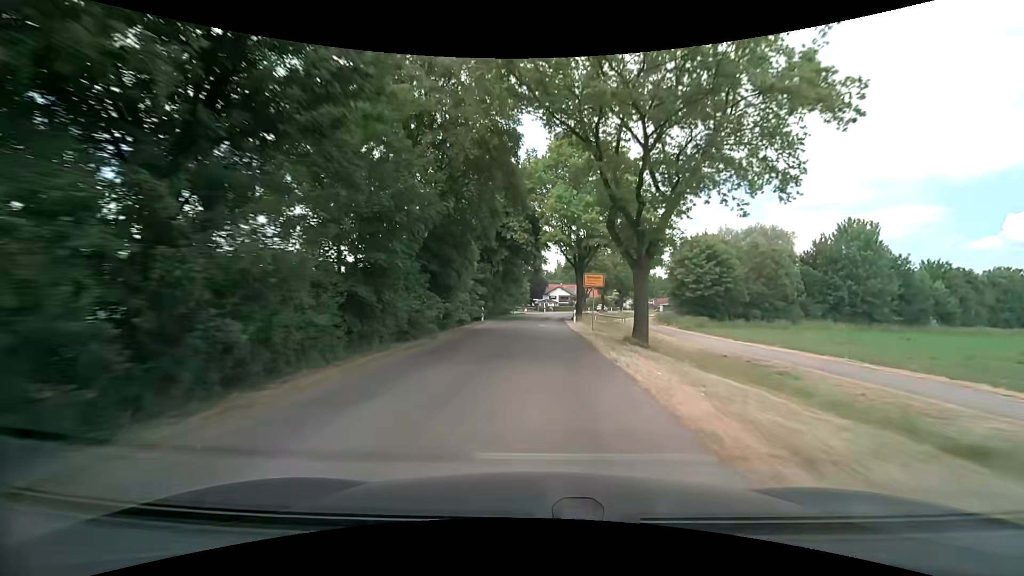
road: unclassified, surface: asphalt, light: Day
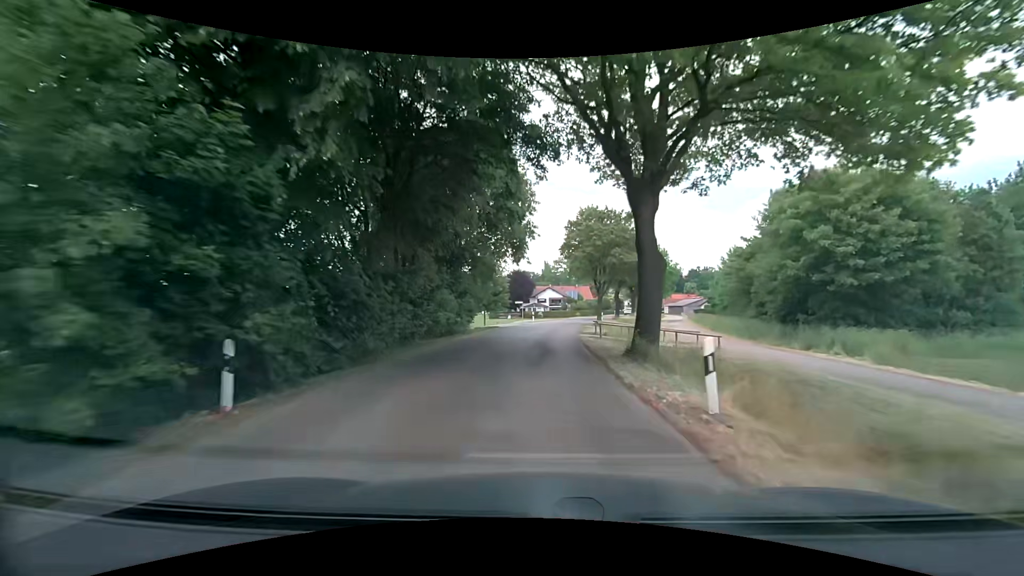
(+0.1, +29.4) m; +1°
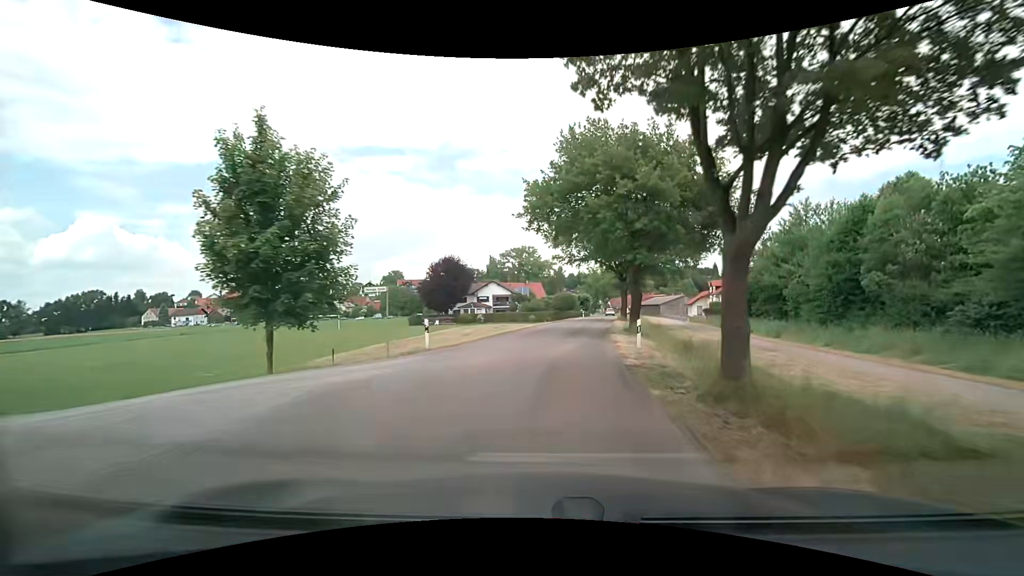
(+1.3, +36.0) m; +6°
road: residential
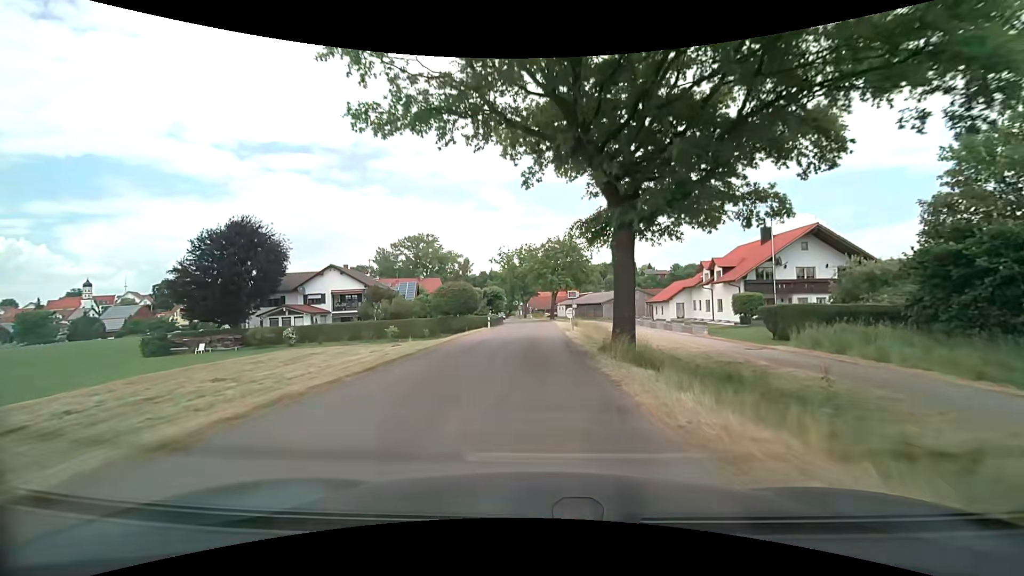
(+4.8, +43.0) m; +10°
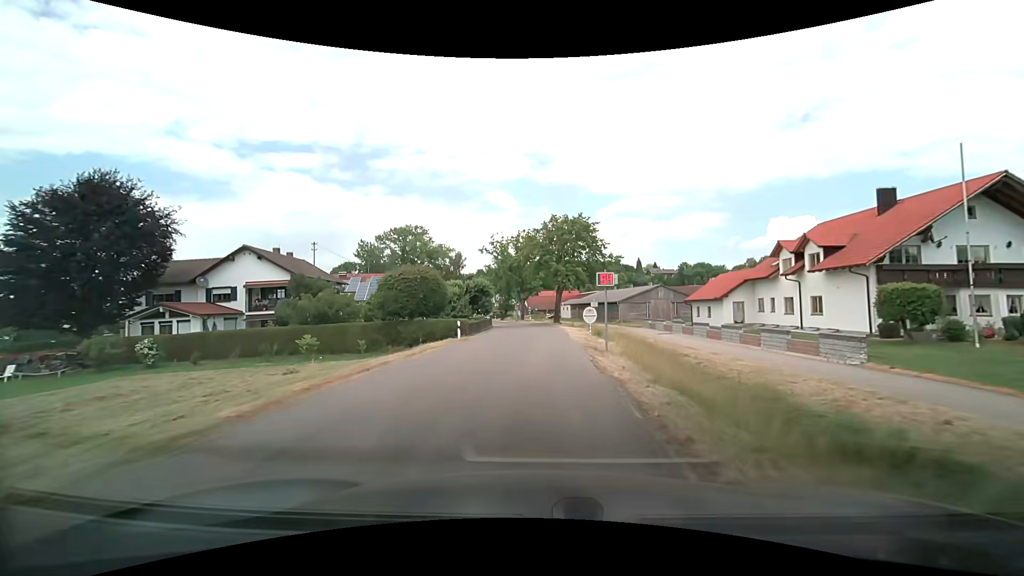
(+0.1, +17.2) m; 0°
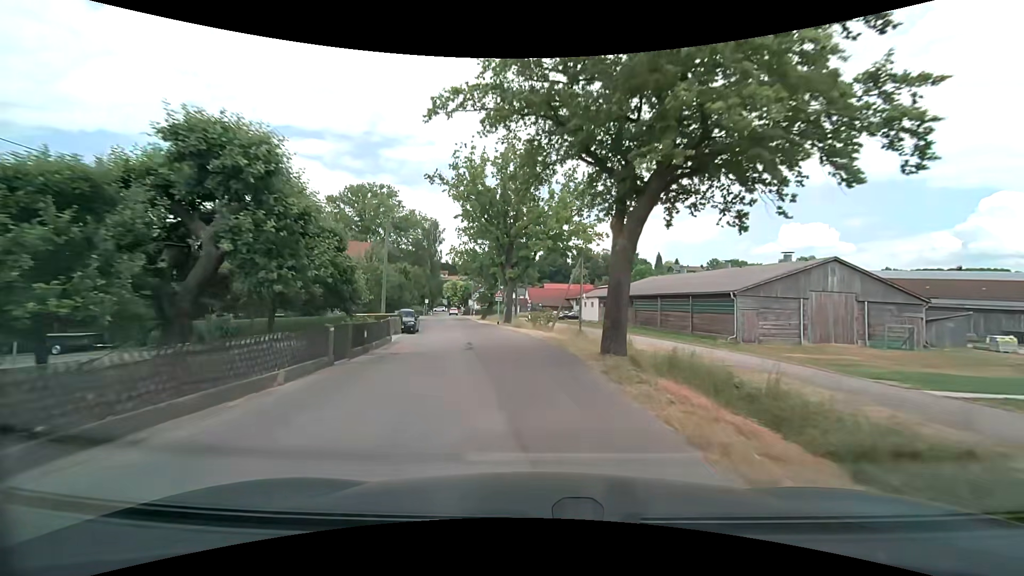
(+0.1, +41.2) m; -1°
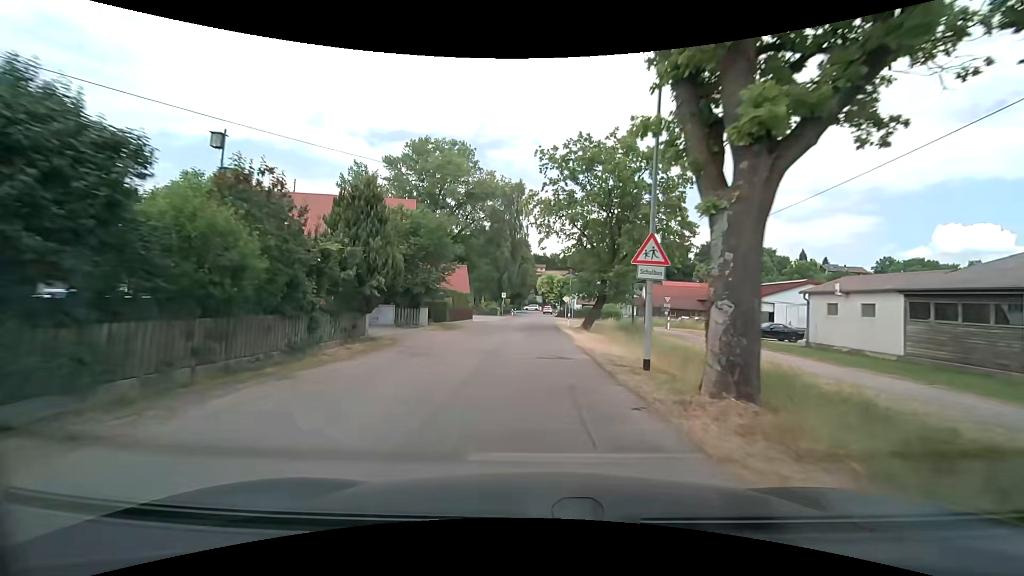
(-3.1, +31.5) m; -12°
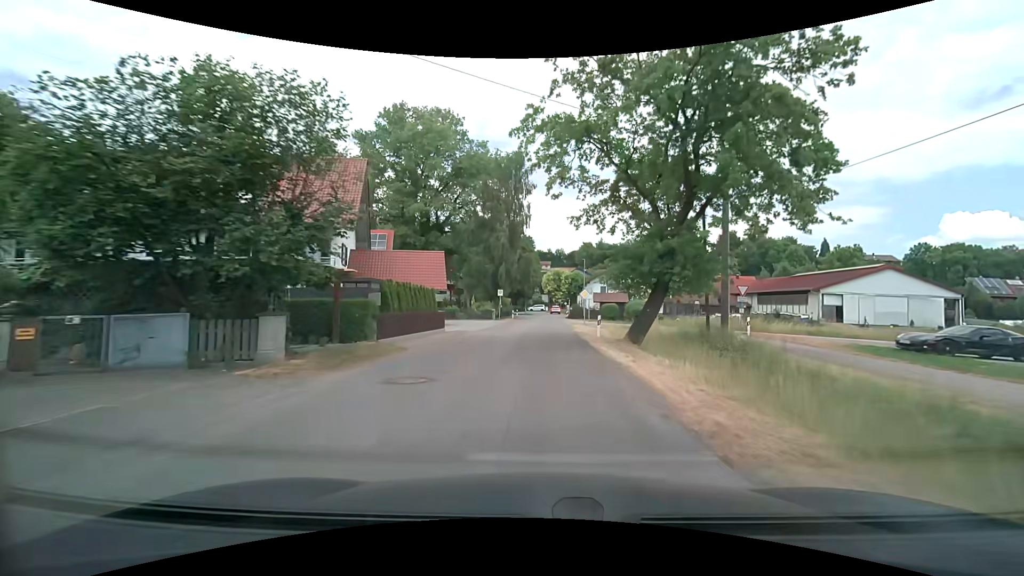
(0.0, +15.4) m; 0°
(0, +10) (0, +20) (0, +30) (0, +40) (+1, +50) (+1, +60) (+1, +70) (+2, +80) (+3, +90) (+3, +100) m
